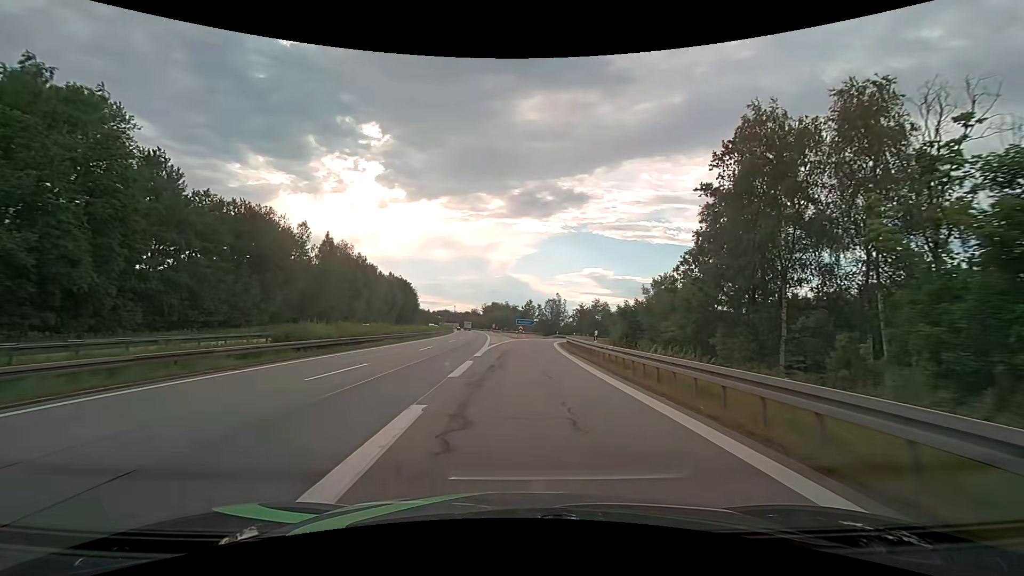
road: motorway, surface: asphalt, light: Day
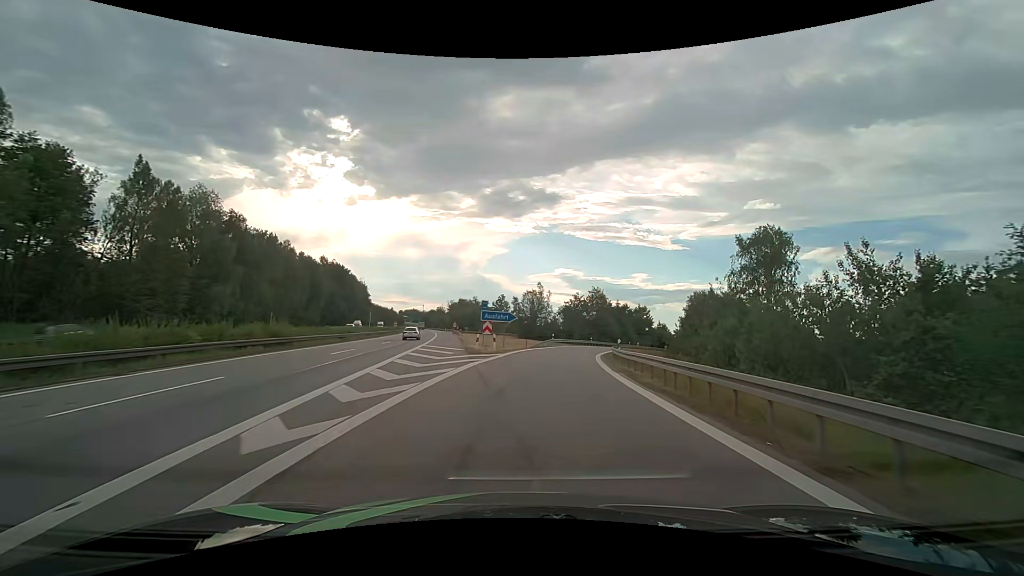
(+0.4, +41.2) m; +3°
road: motorway_link
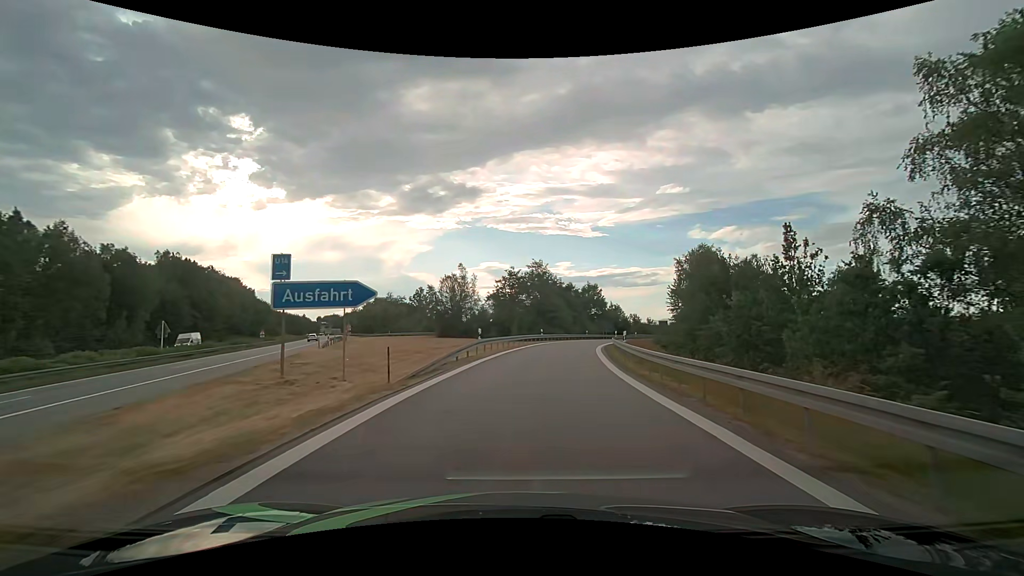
(+2.3, +30.0) m; +9°
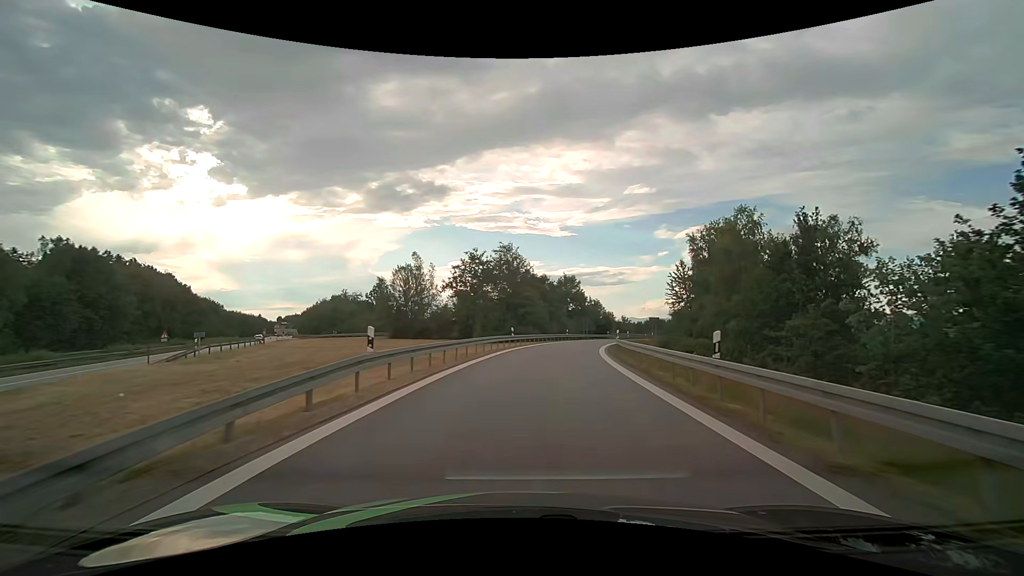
(+0.4, +14.8) m; +3°
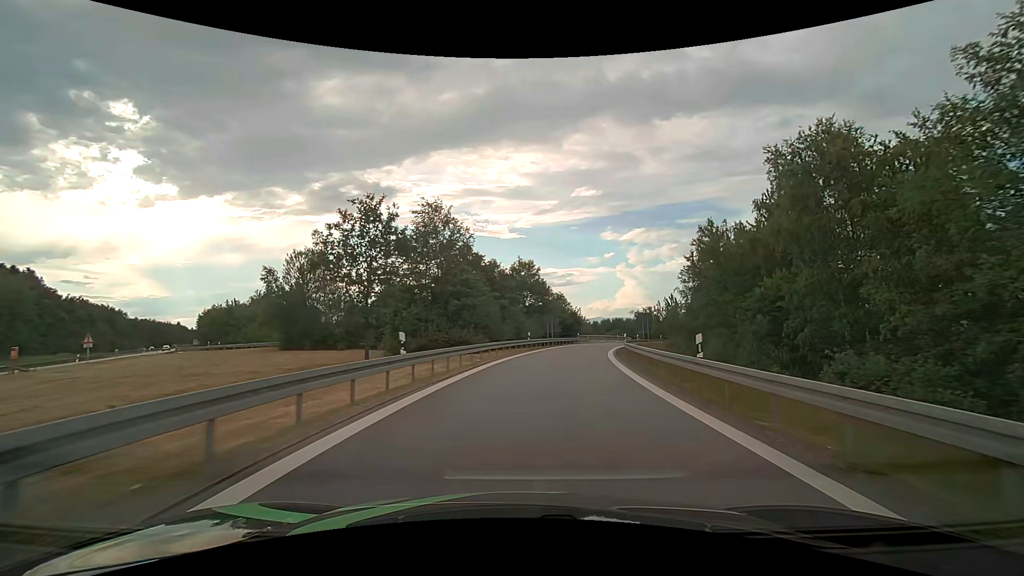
(+1.1, +22.5) m; +6°
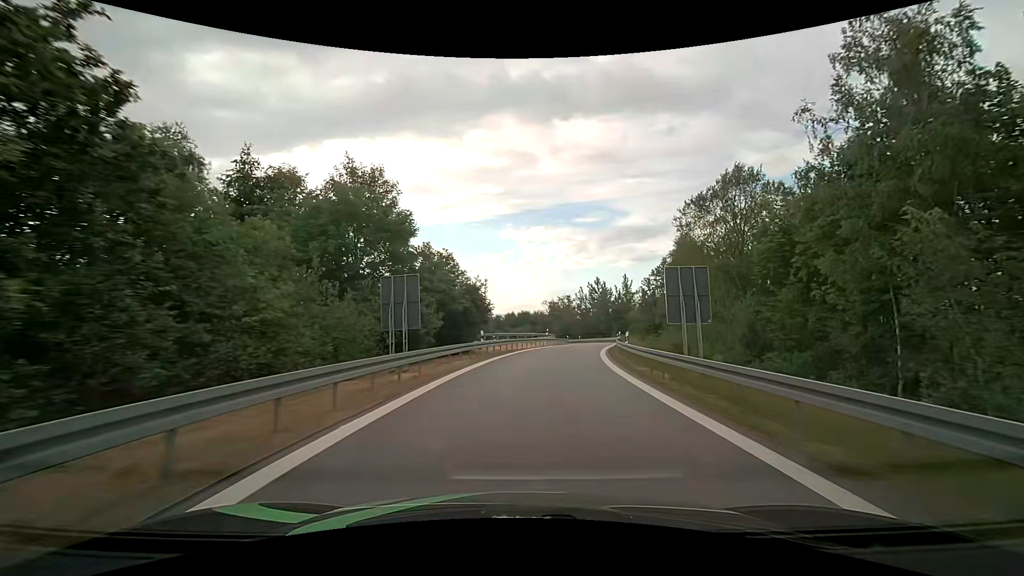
(+4.0, +37.7) m; +12°
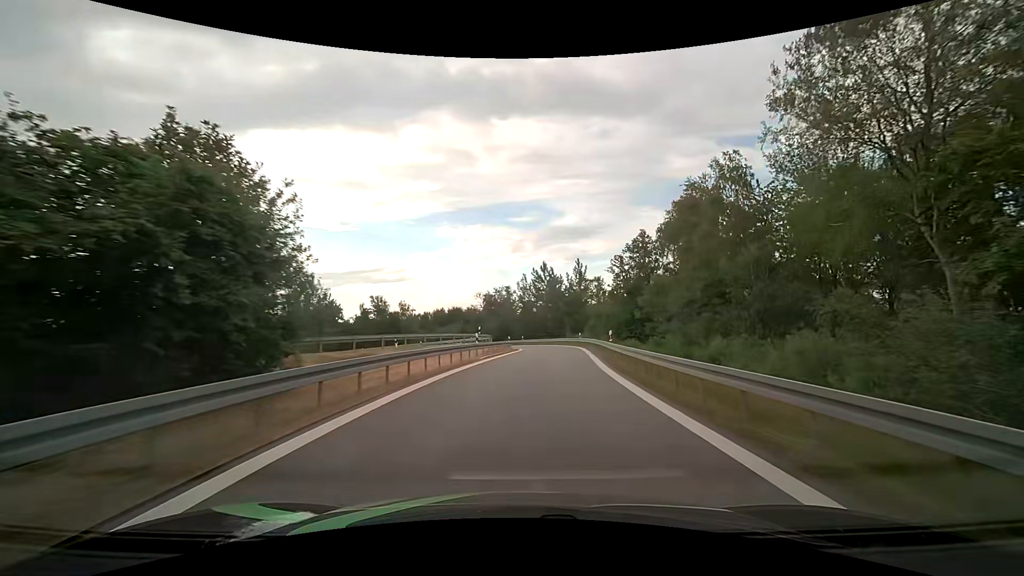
(+1.4, +23.4) m; +7°
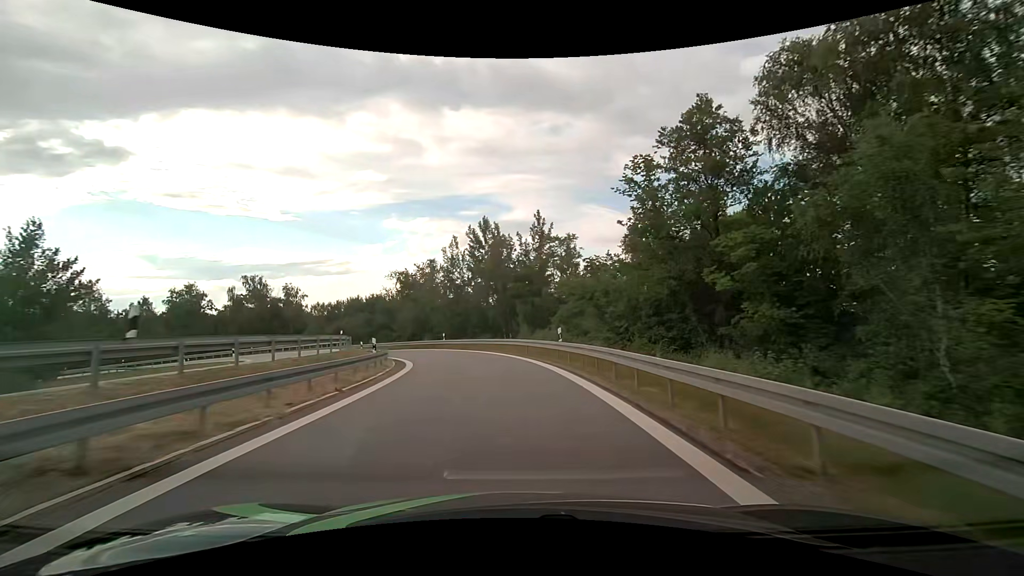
(+2.4, +31.7) m; +6°
(0, +10) (-1, +20) (-3, +30) (-6, +39) (-11, +48) (-17, +56) (-25, +63) (-33, +69) (-41, +74) (-50, +78) m
